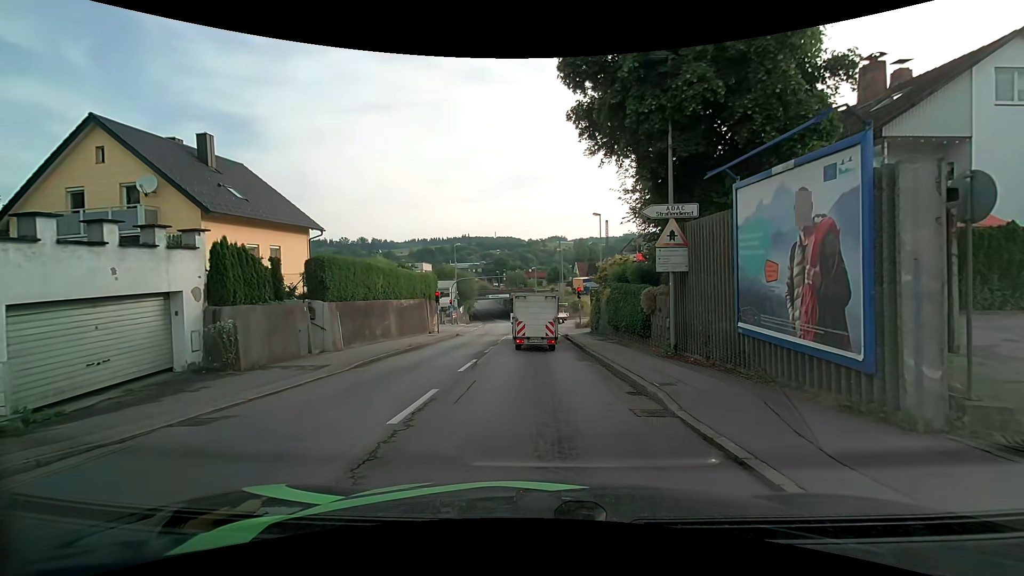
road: tertiary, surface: asphalt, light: Day
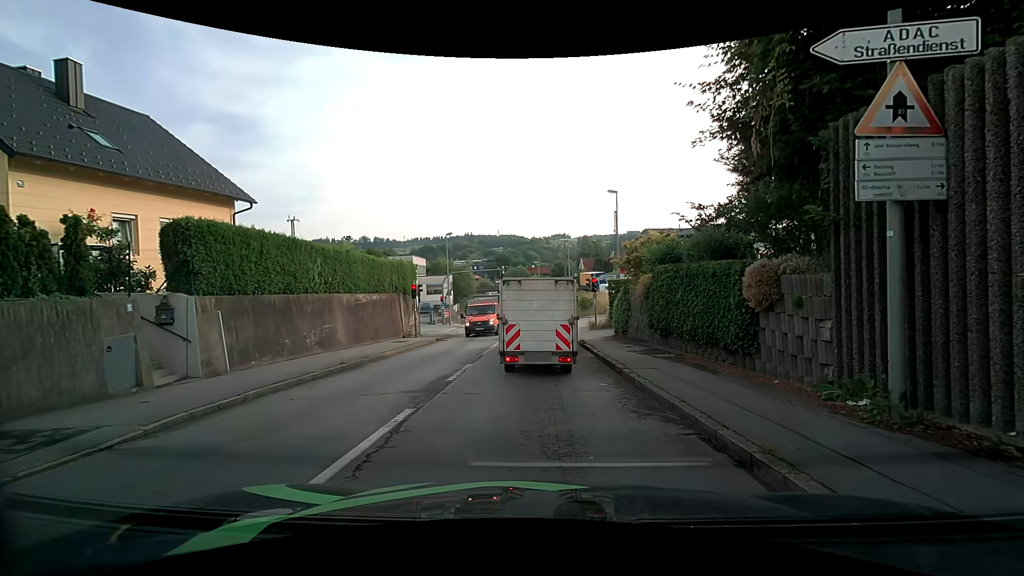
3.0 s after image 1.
(-0.2, +7.6) m; 0°
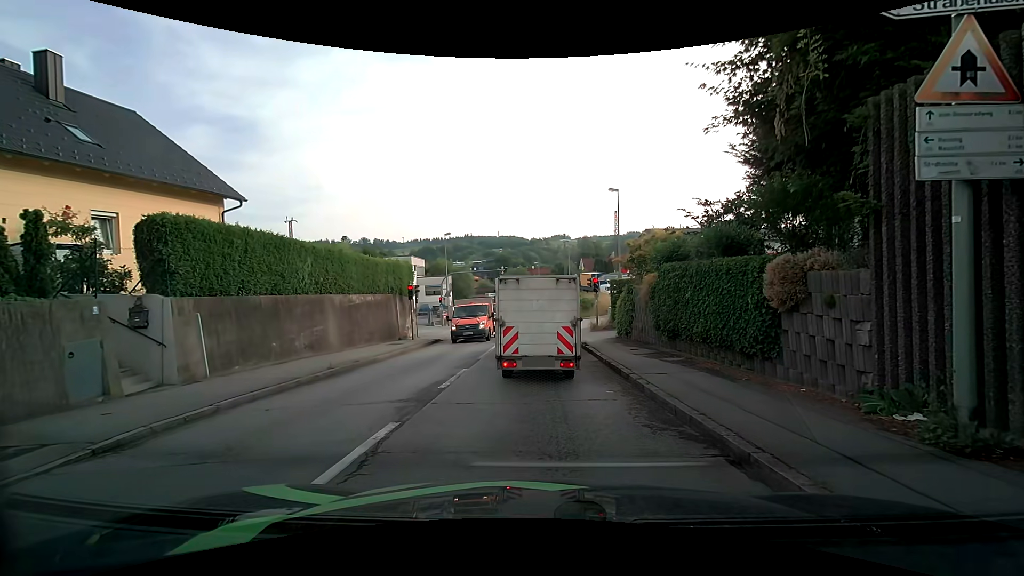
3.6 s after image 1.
(0.0, +0.7) m; 0°
(0, +10) (-1, +20) (-1, +30) (0, +40) (+6, +48) (+15, +52) (+24, +56) (+33, +60) (+42, +65) (+51, +70) m
